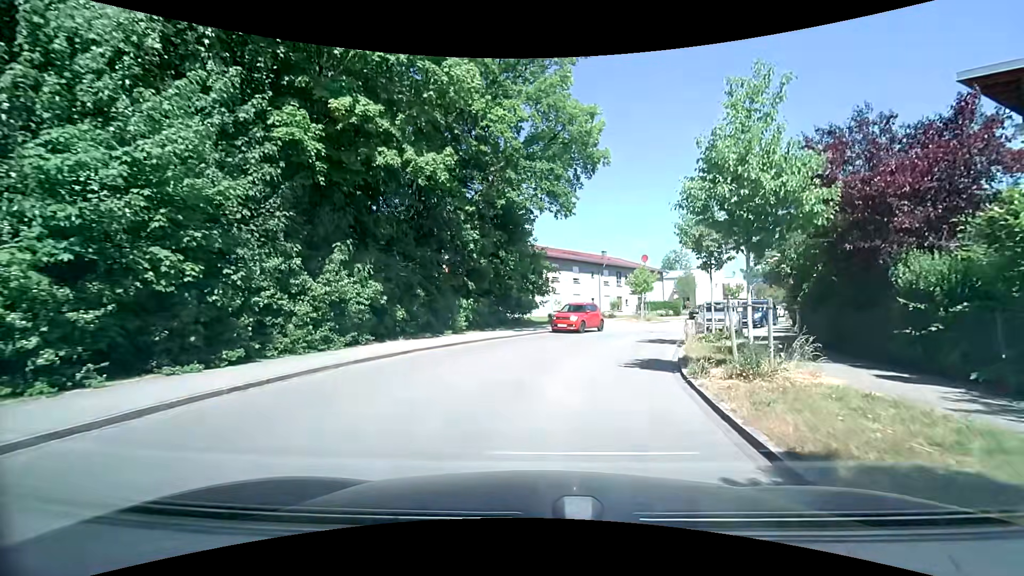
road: residential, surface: asphalt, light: Day
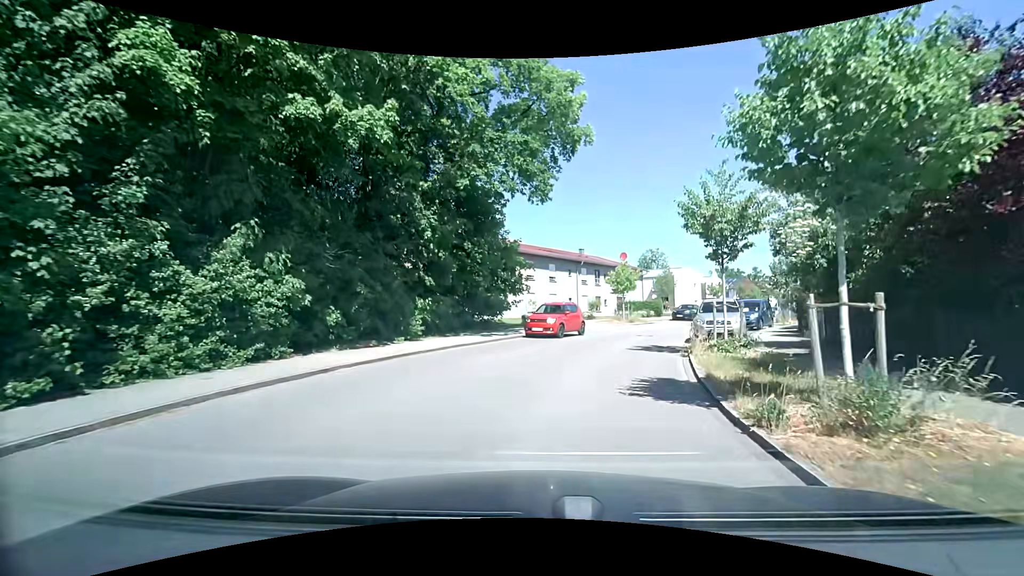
(+0.1, +3.8) m; +3°
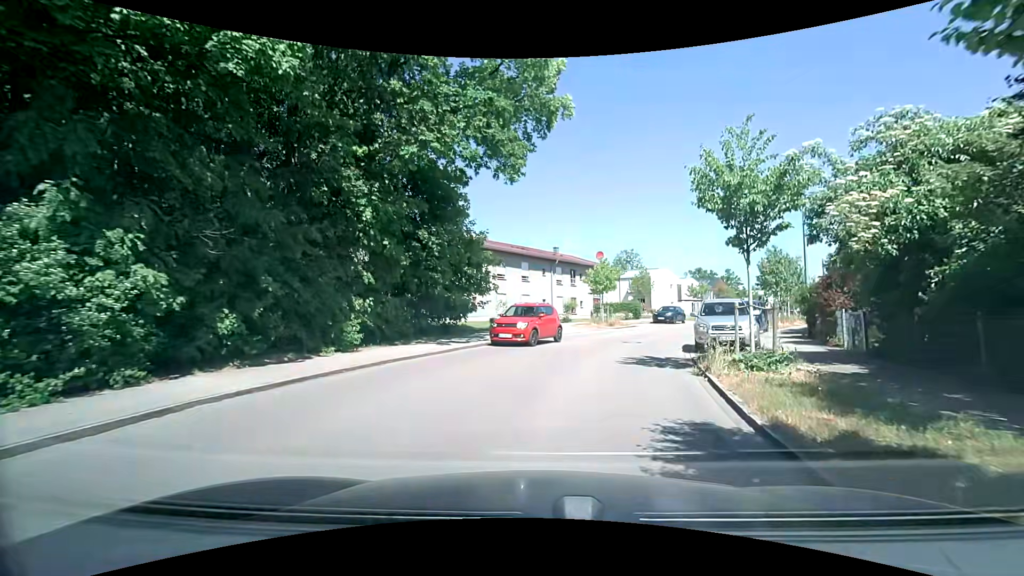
(+0.1, +3.8) m; +3°
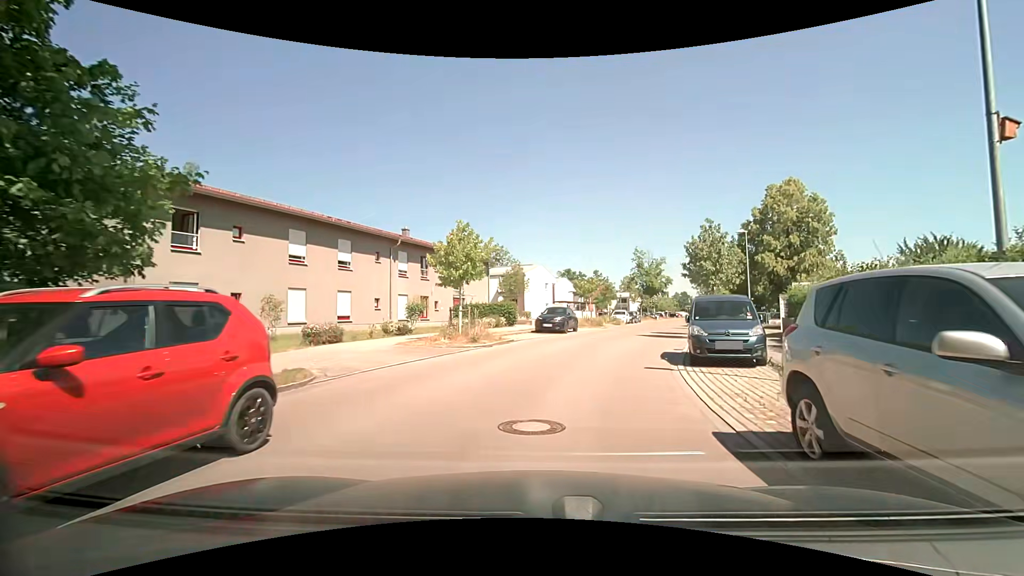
(+2.0, +14.8) m; +15°
(+1, +10) (+3, +20) (+6, +29) (+9, +39) (+13, +48) (+16, +58) (+19, +67) (+22, +77) (+25, +86) (+28, +96) m
